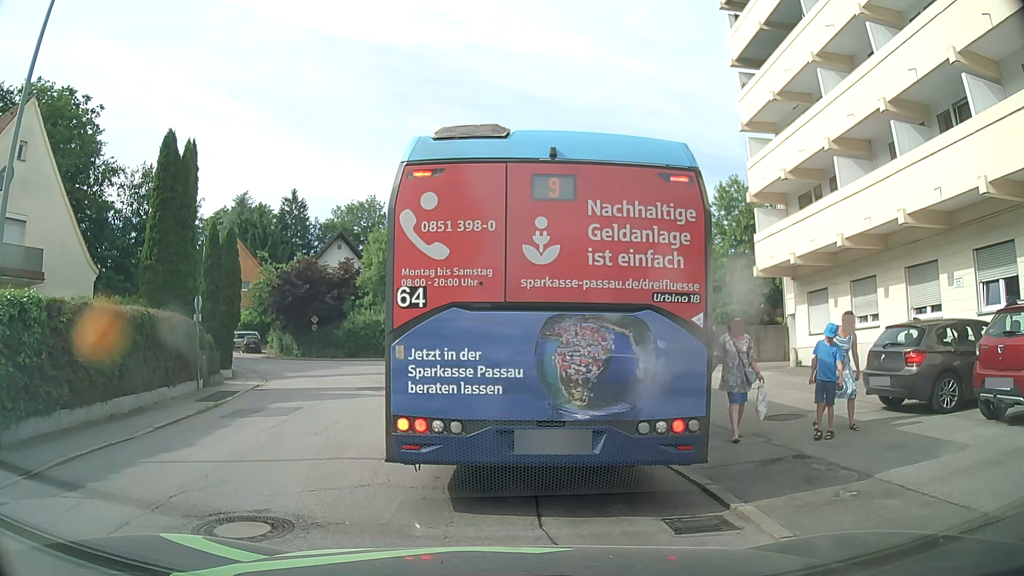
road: residential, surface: asphalt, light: Day
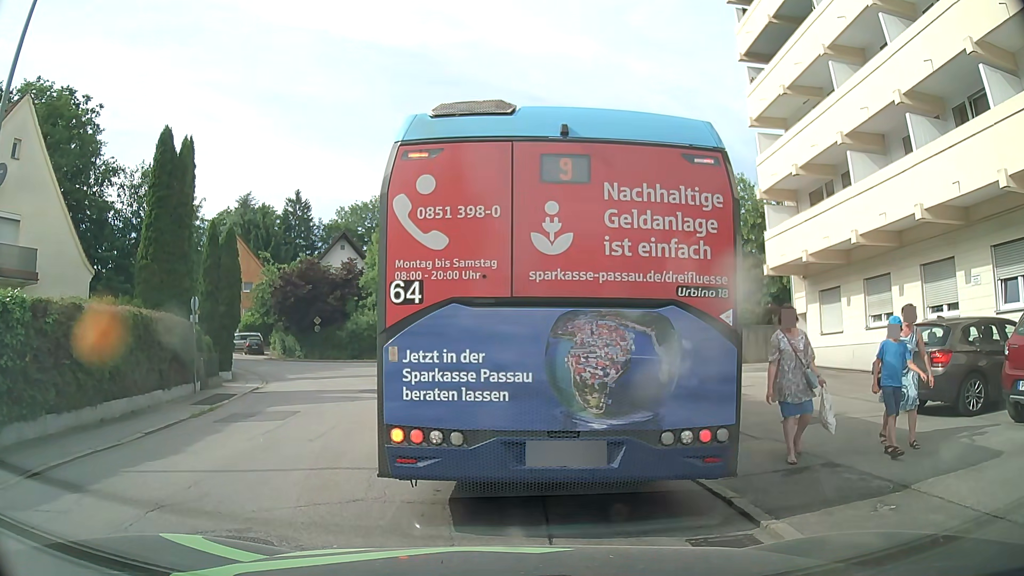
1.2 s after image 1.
(0.0, +0.6) m; 0°
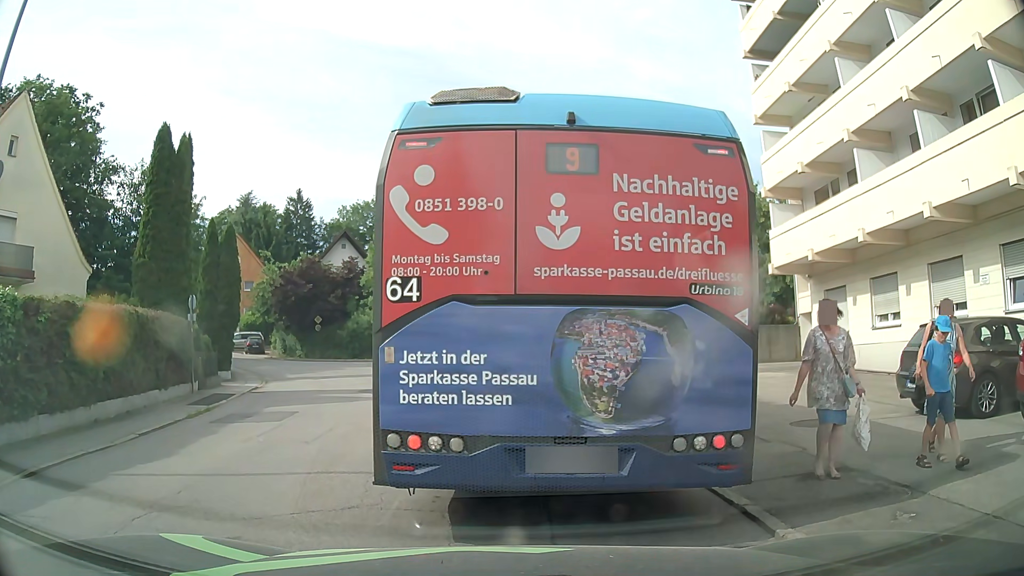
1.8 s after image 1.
(0.0, +0.3) m; 0°
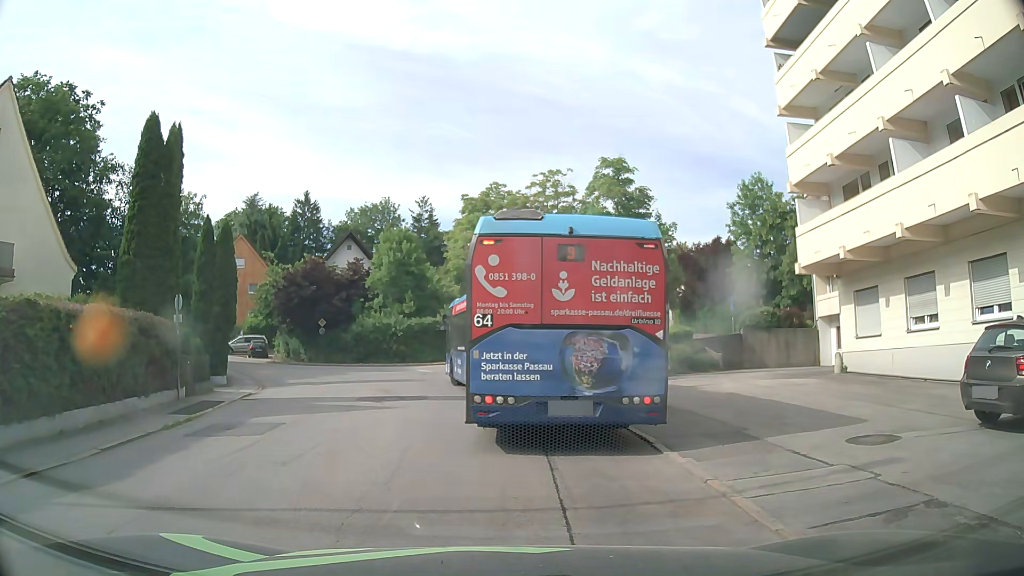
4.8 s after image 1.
(0.0, +1.6) m; -3°
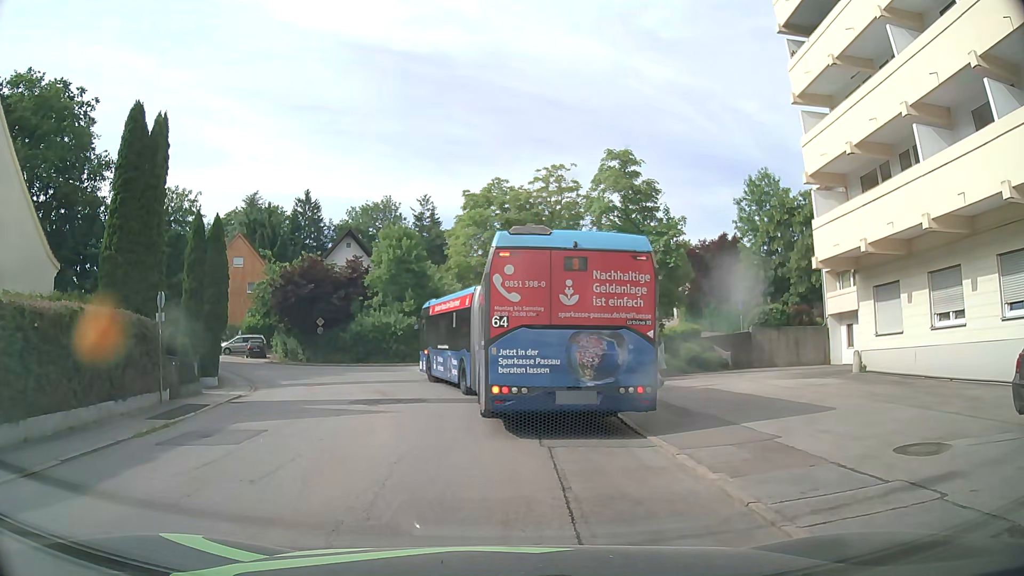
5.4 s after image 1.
(0.0, +1.2) m; -1°
